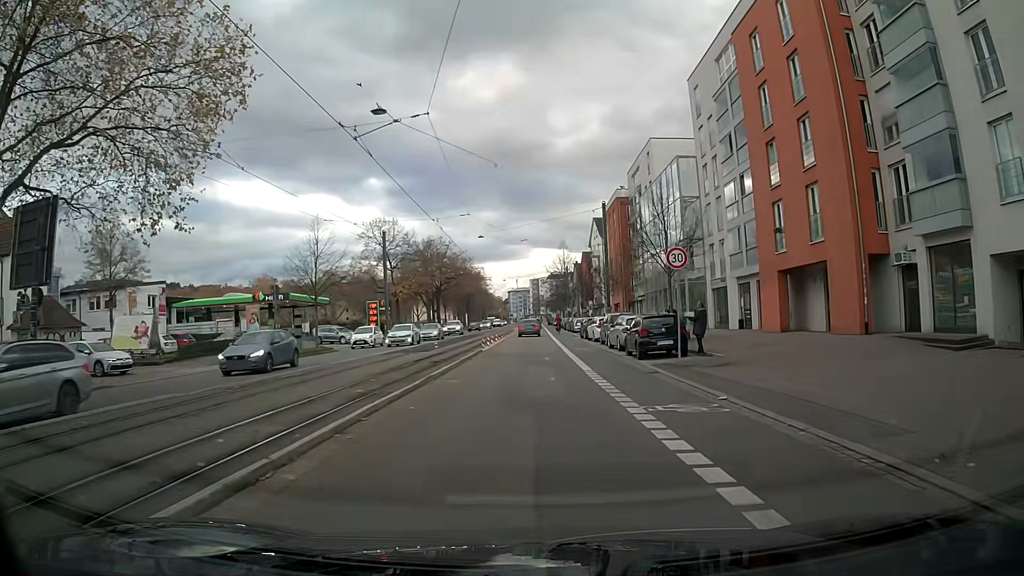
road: primary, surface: asphalt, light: Day
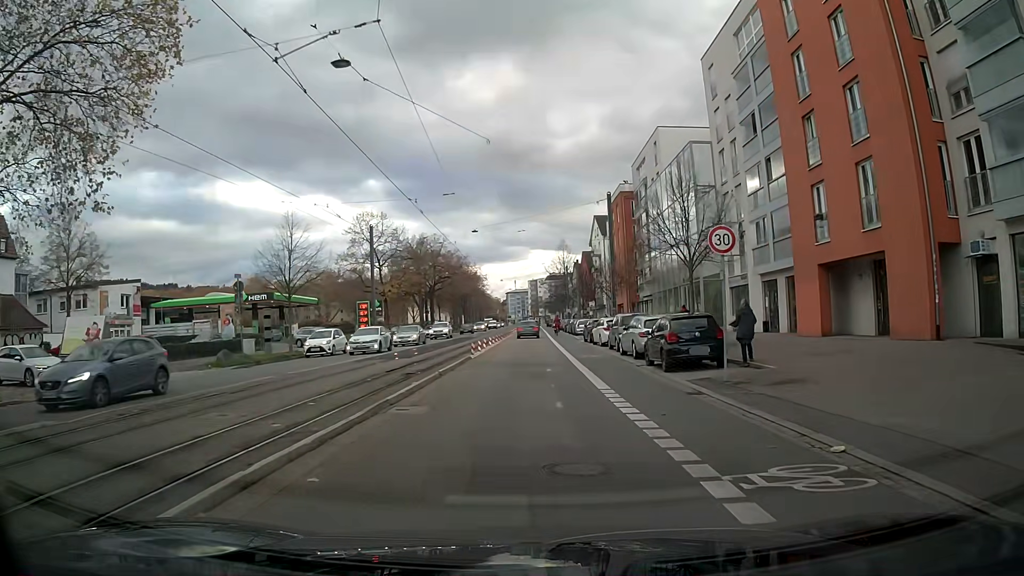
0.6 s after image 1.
(0.0, +4.7) m; 0°
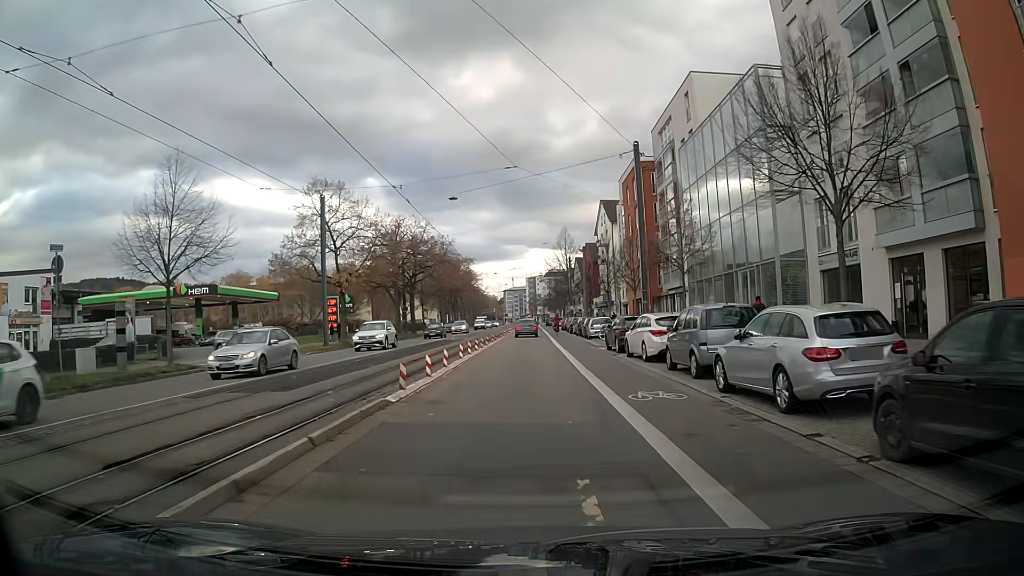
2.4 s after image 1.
(+0.1, +14.0) m; +1°
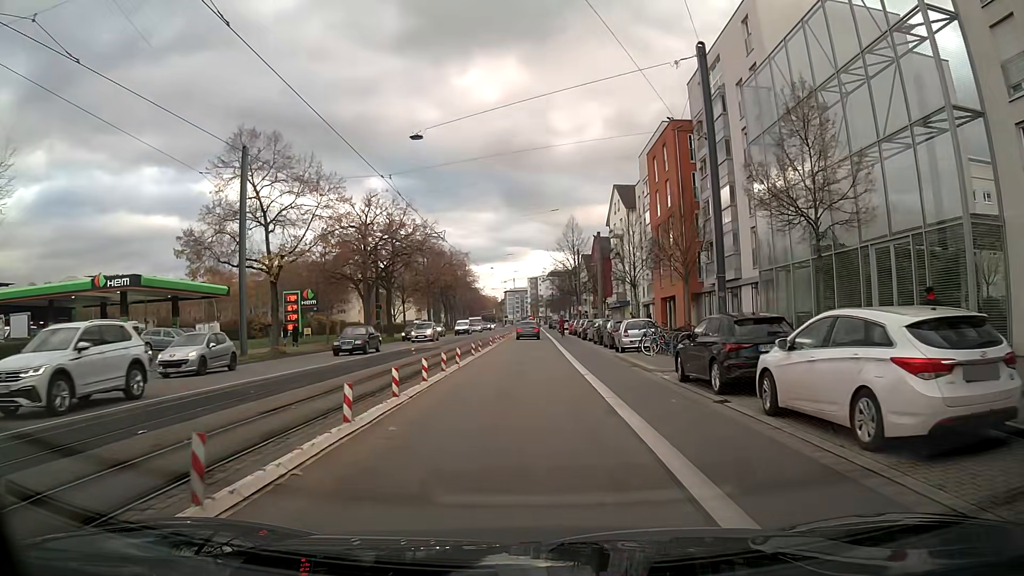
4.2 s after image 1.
(0.0, +14.0) m; -1°
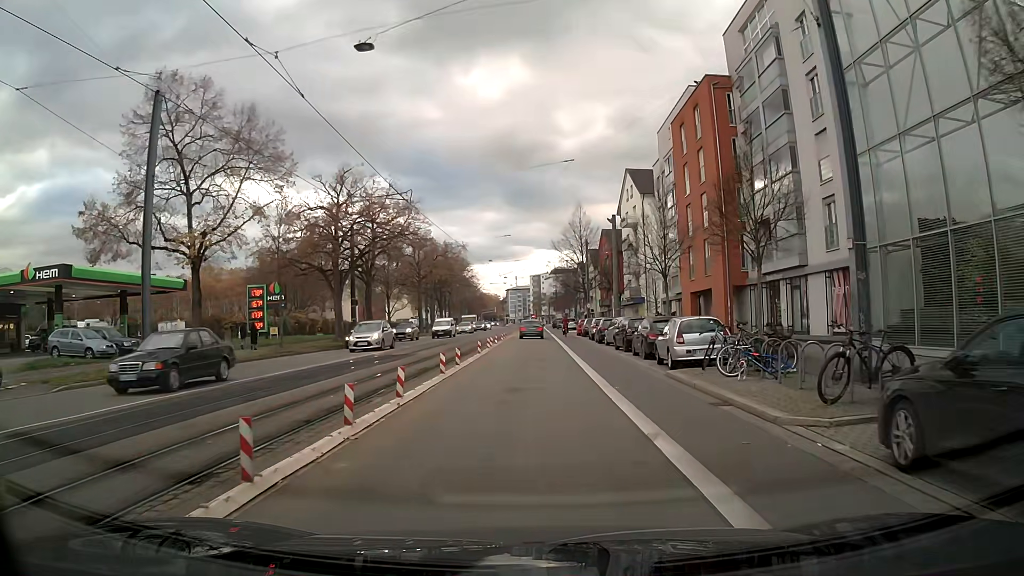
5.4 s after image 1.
(0.0, +9.3) m; 0°
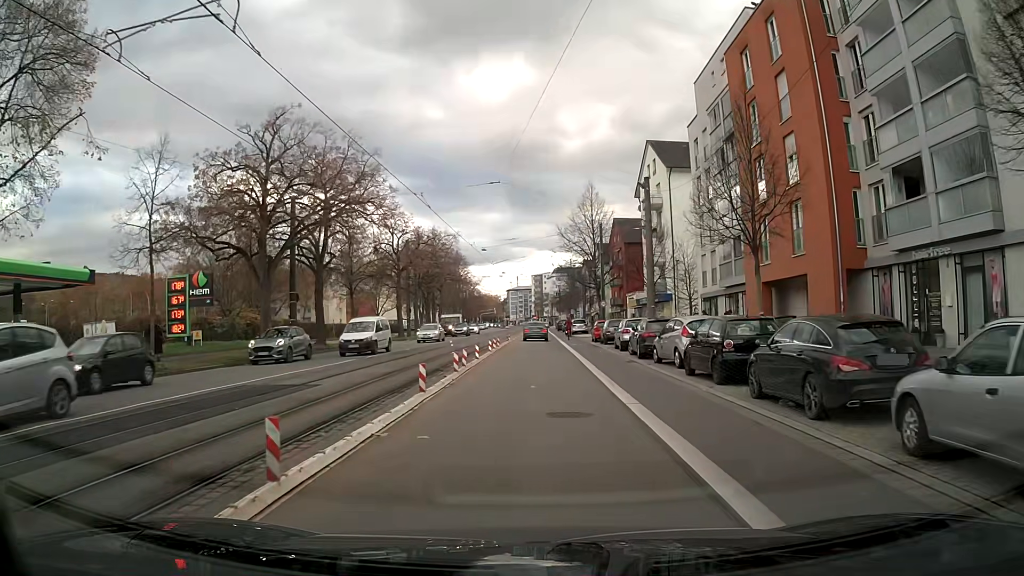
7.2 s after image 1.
(0.0, +13.9) m; 0°
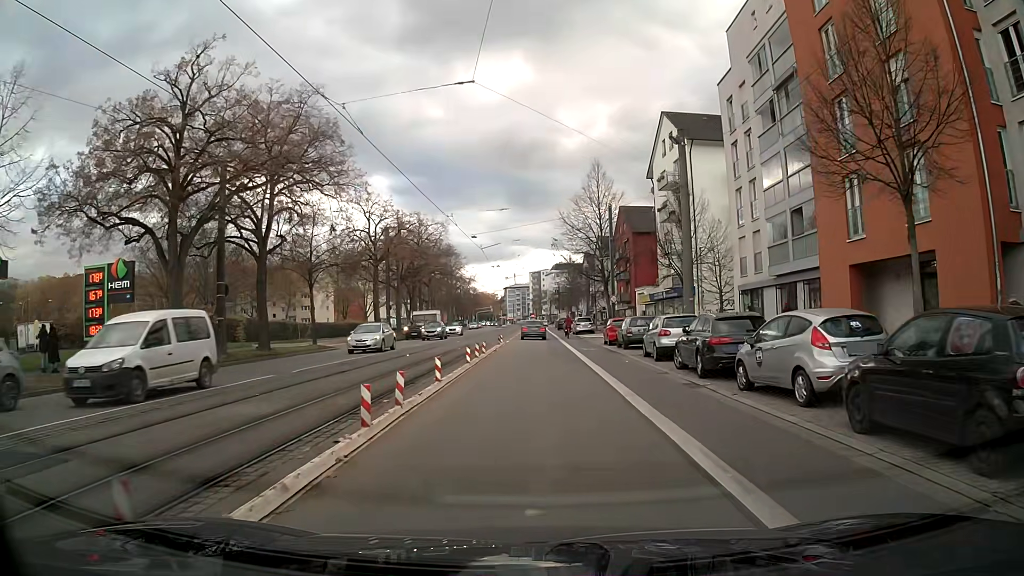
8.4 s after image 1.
(+0.2, +9.3) m; +3°
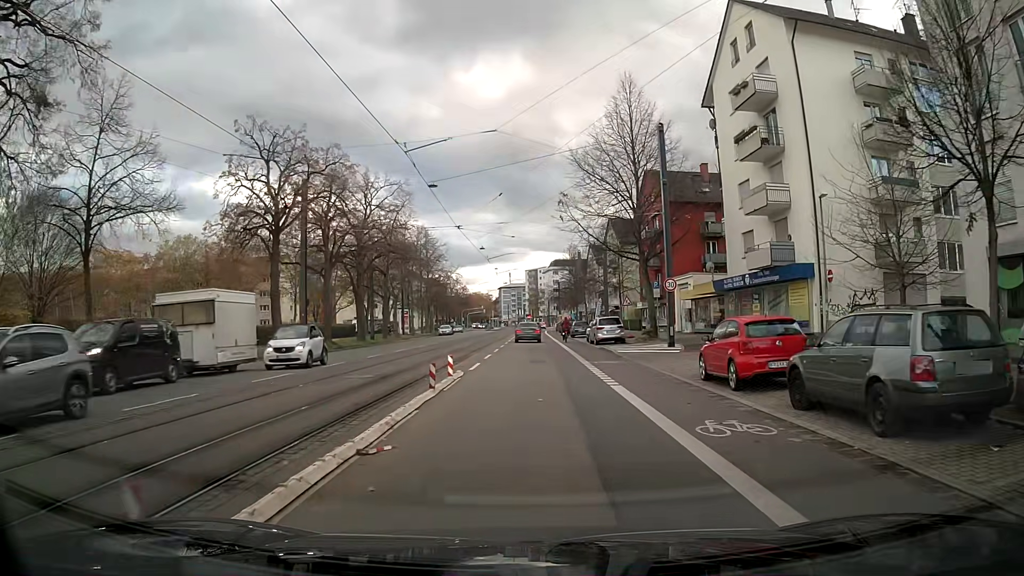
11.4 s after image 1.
(-0.4, +23.1) m; -2°
(0, +10) (0, +20) (0, +30) (0, +40) (0, +50) (0, +60) (0, +70) (-1, +80) (-1, +90) (-1, +100) m
